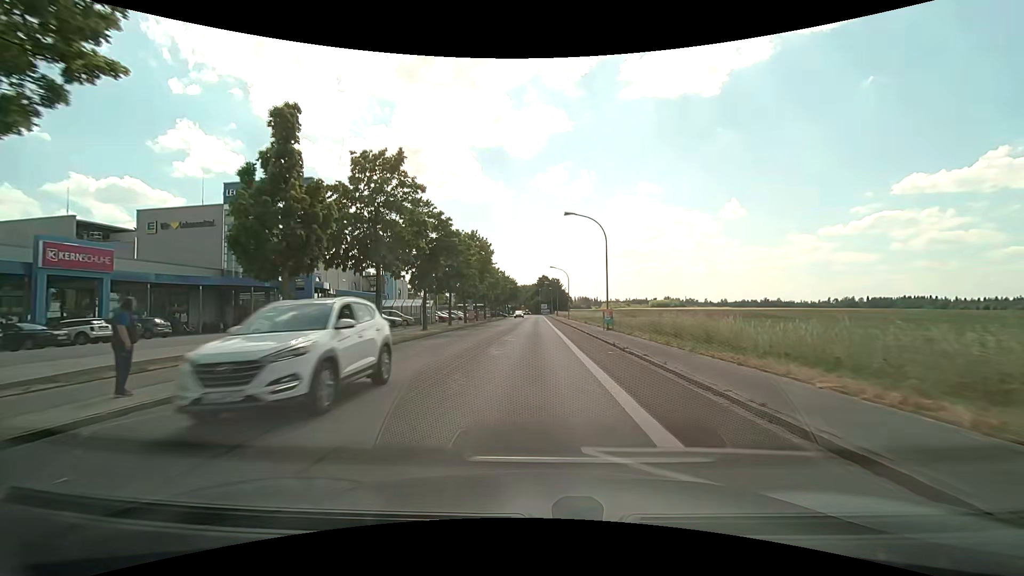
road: tertiary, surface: asphalt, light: Day
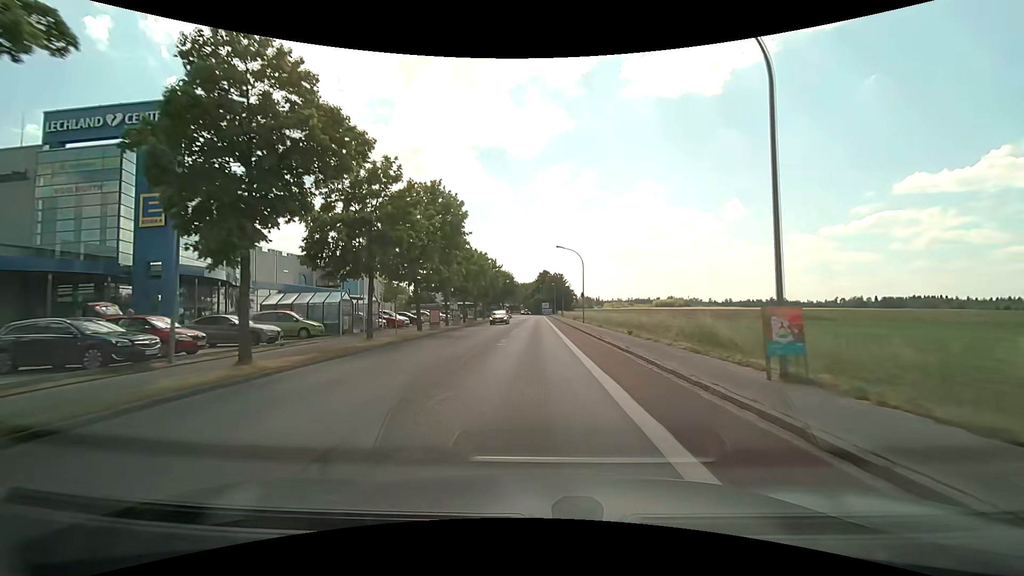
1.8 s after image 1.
(-0.2, +21.4) m; -1°
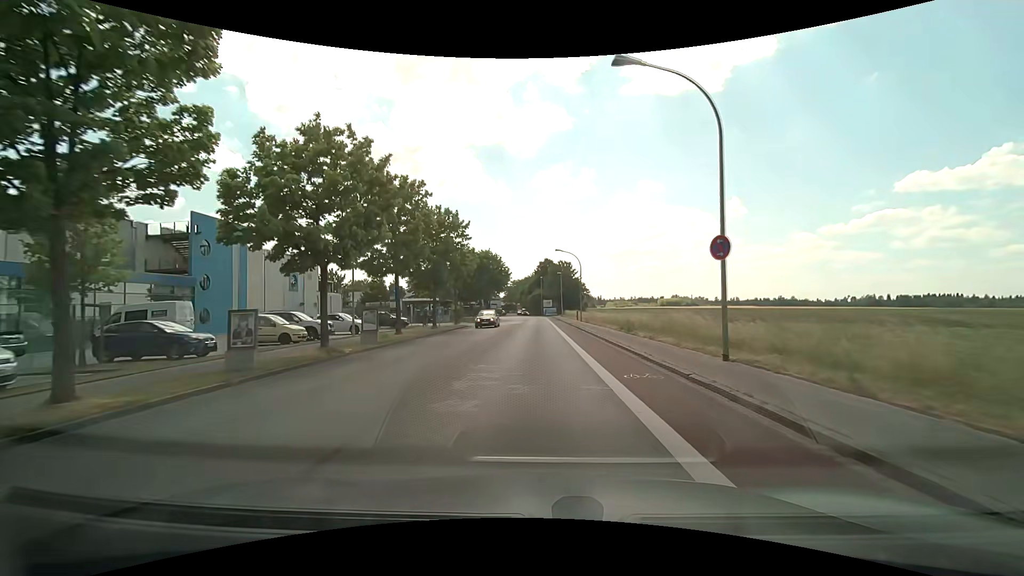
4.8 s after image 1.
(0.0, +35.0) m; 0°
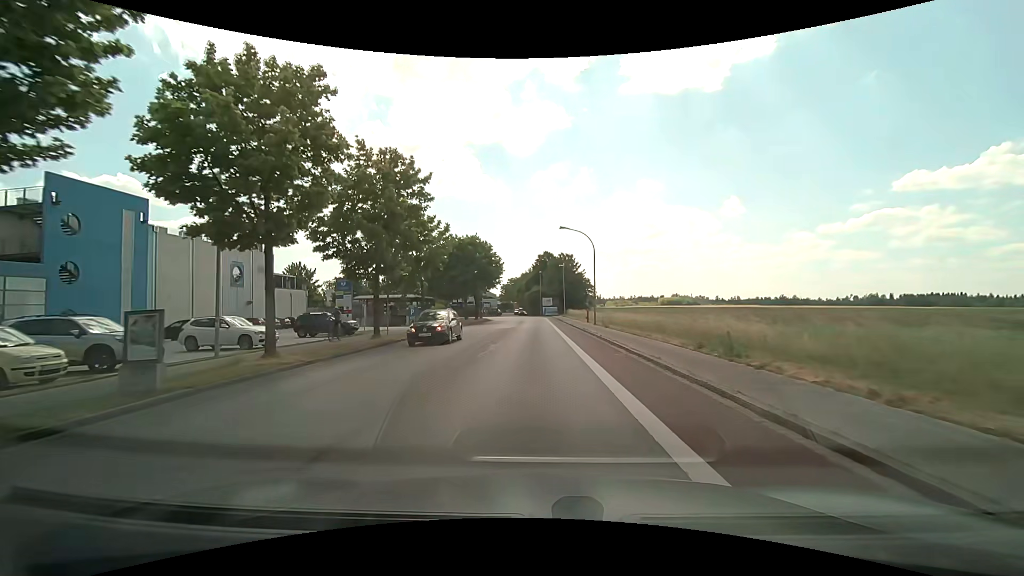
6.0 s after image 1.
(0.0, +13.2) m; 0°
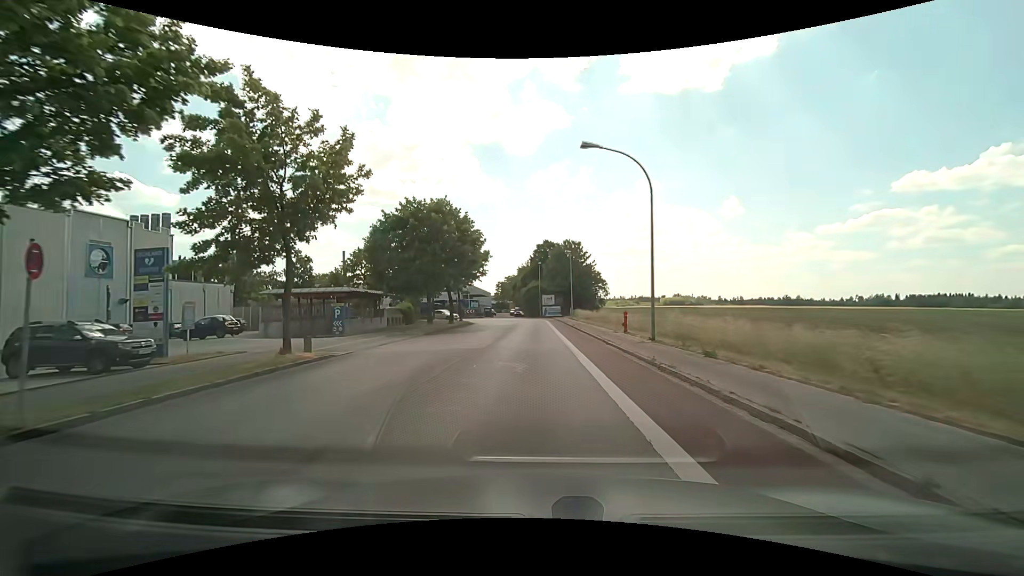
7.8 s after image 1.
(0.0, +18.6) m; 0°
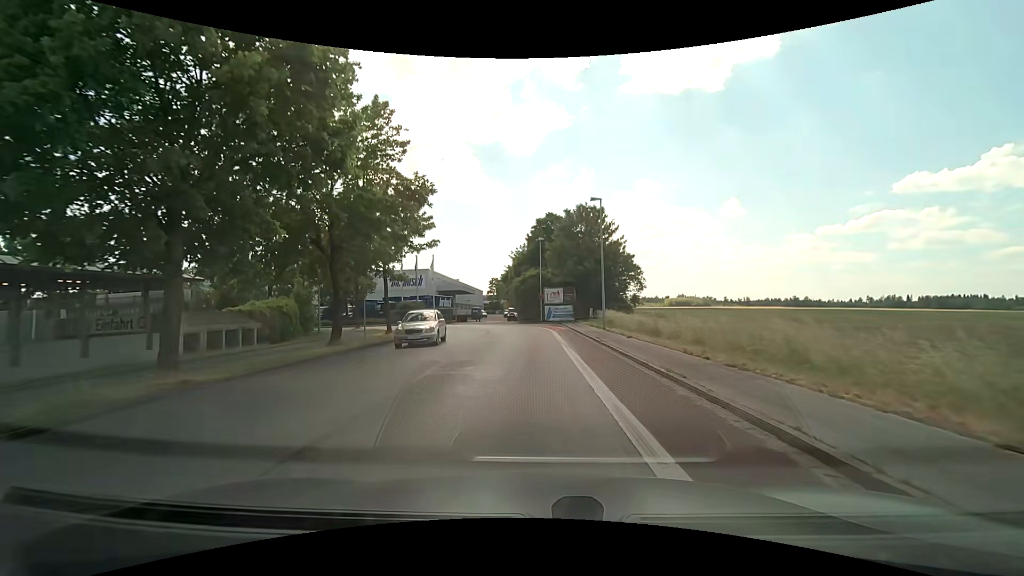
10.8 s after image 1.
(+0.1, +27.1) m; 0°
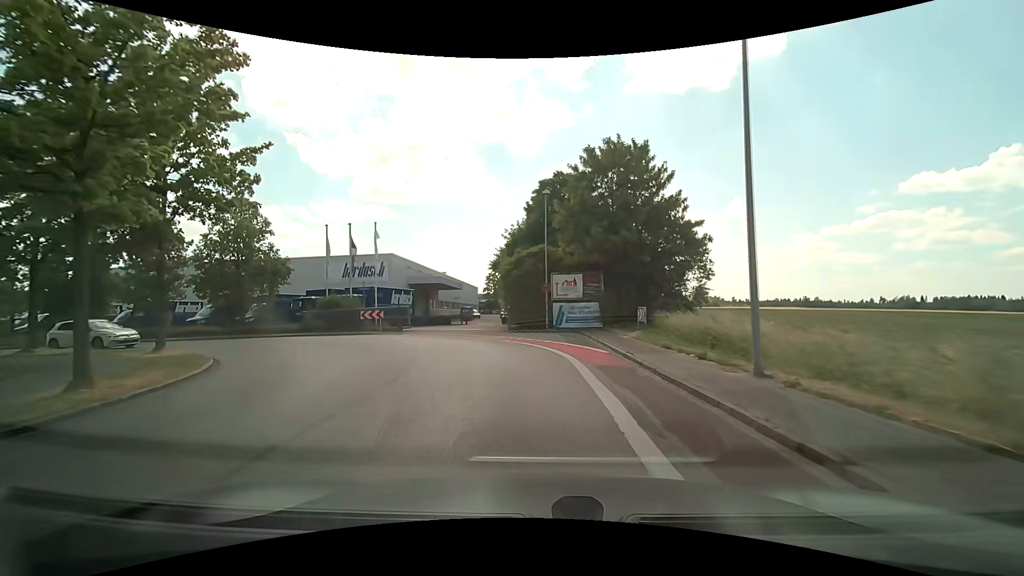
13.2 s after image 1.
(-0.1, +19.9) m; -1°
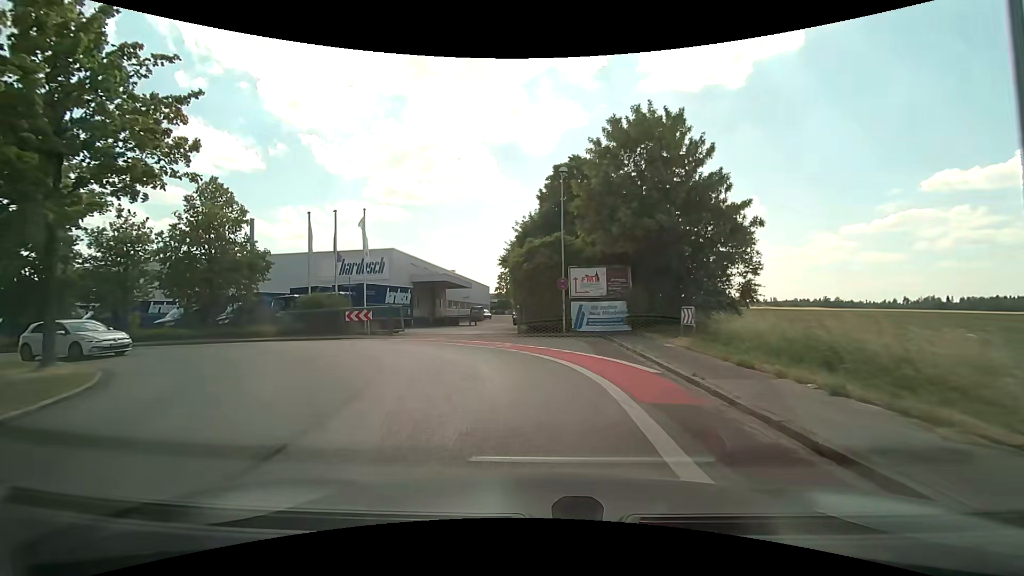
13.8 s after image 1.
(0.0, +4.8) m; -1°
(-1, +10) (-5, +19) (-13, +24) (-23, +26) (-33, +26) (-43, +27) (-53, +28) (-63, +29) (-73, +30) (-83, +30) m
